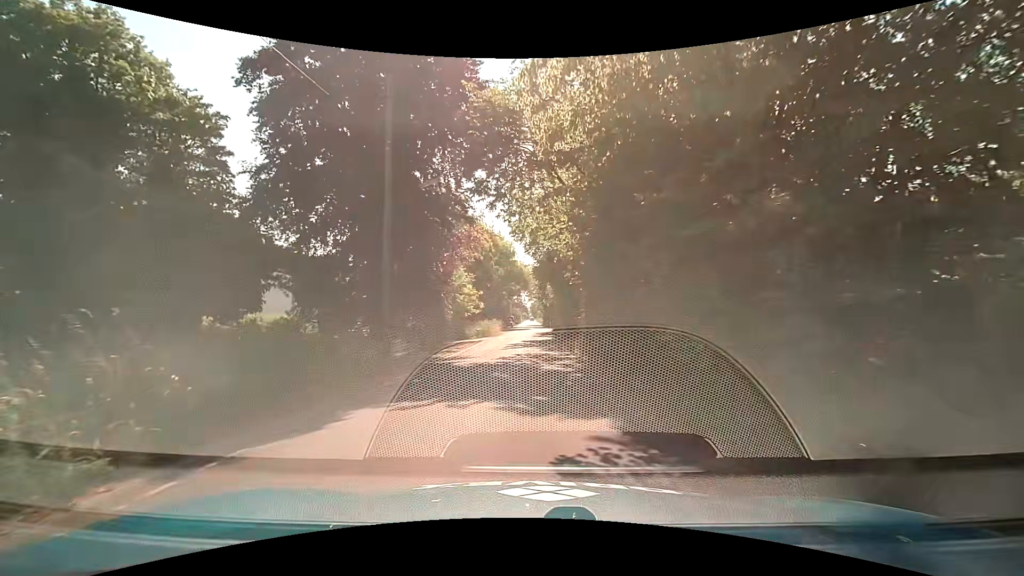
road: unclassified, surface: asphalt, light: Day
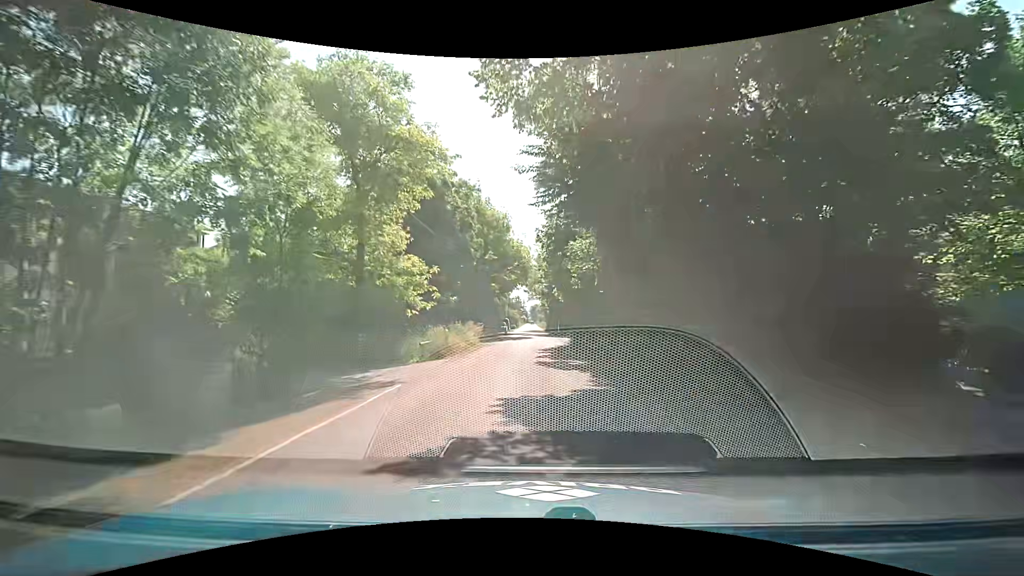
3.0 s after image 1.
(-0.2, +21.6) m; -2°
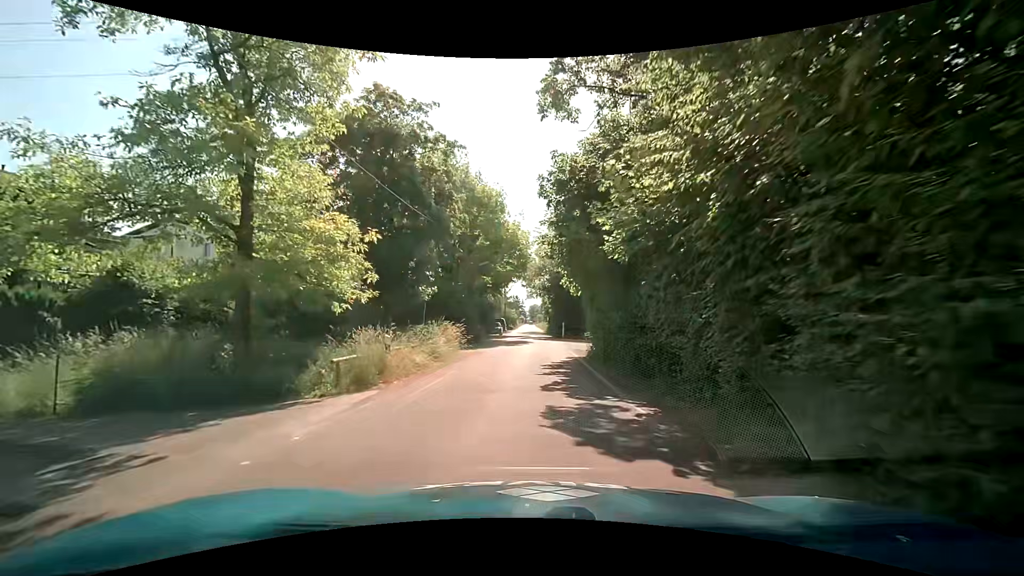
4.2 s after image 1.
(+0.3, +8.9) m; +1°
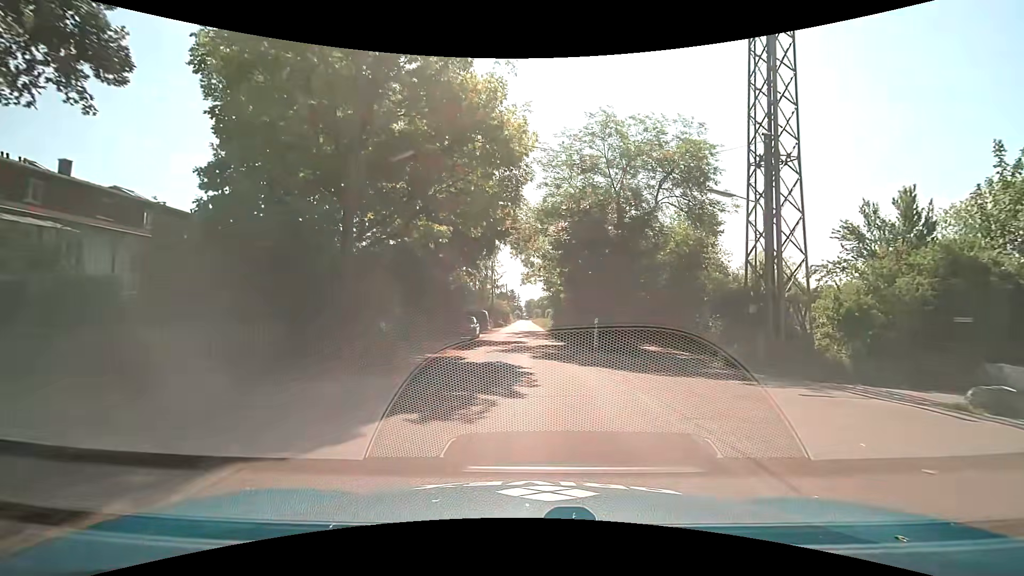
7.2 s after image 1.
(0.0, +22.9) m; +1°
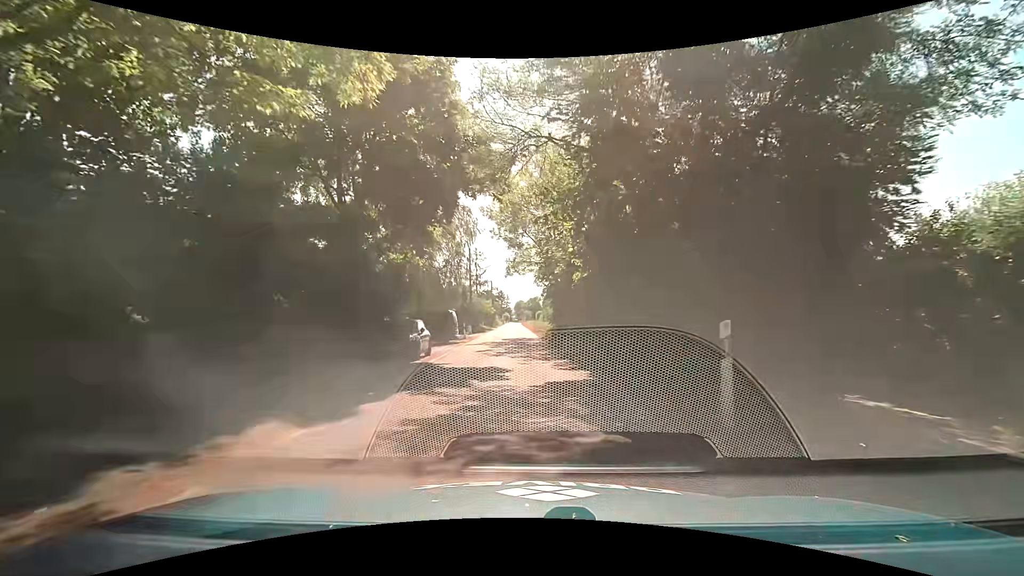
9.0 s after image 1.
(-0.1, +14.1) m; 0°
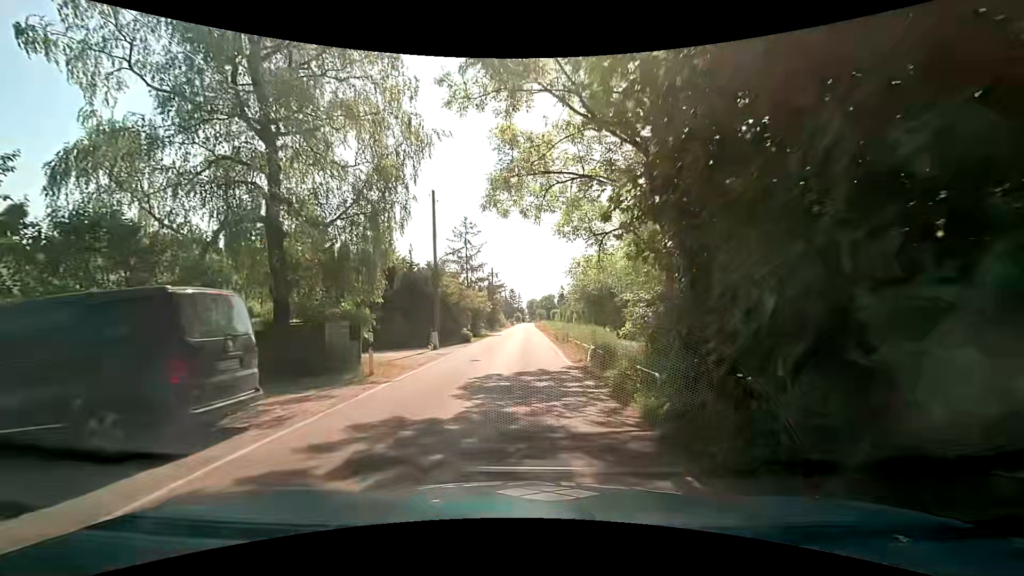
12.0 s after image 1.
(-0.4, +23.8) m; -2°
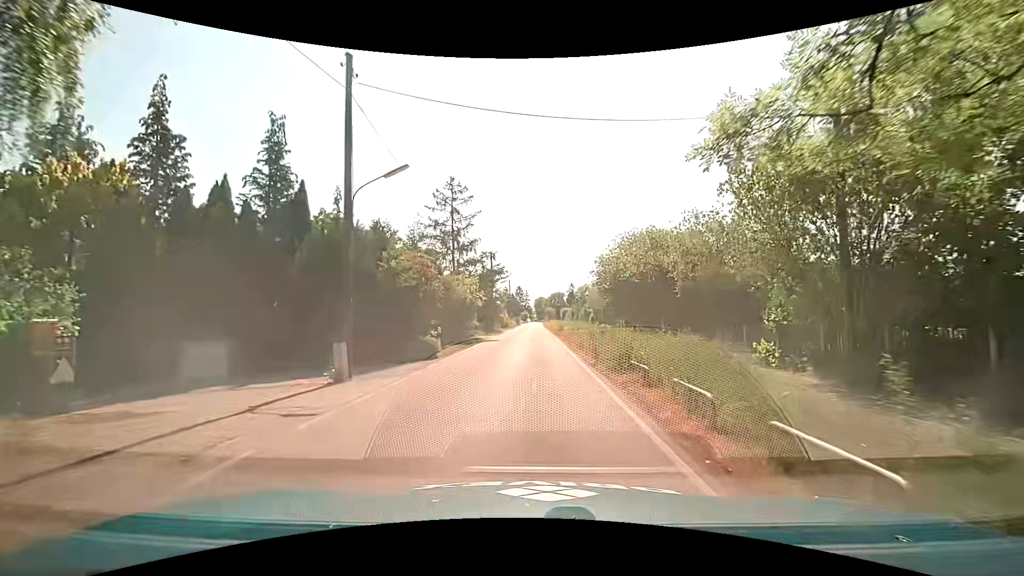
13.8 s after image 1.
(-0.1, +14.4) m; +1°
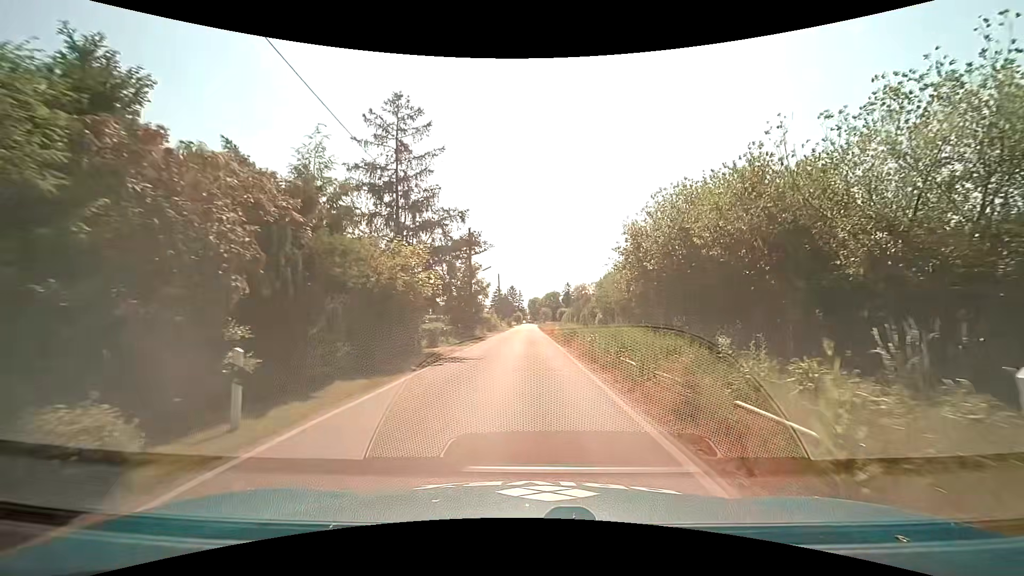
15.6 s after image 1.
(-0.4, +14.5) m; -1°
(0, +10) (0, +20) (0, +30) (0, +40) (0, +50) (0, +60) (0, +70) (0, +80) (0, +90) (0, +100) m
